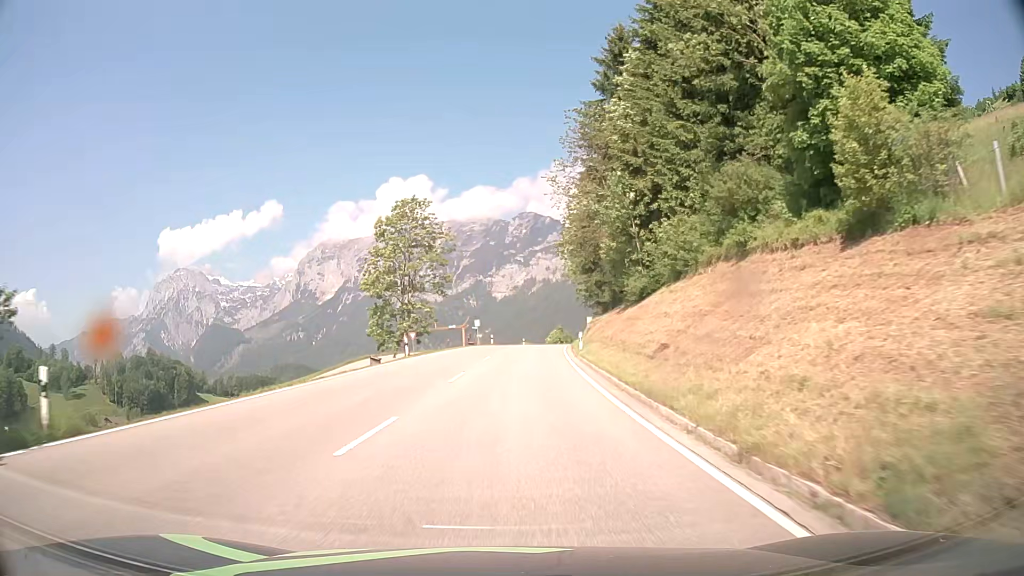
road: primary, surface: asphalt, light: Day
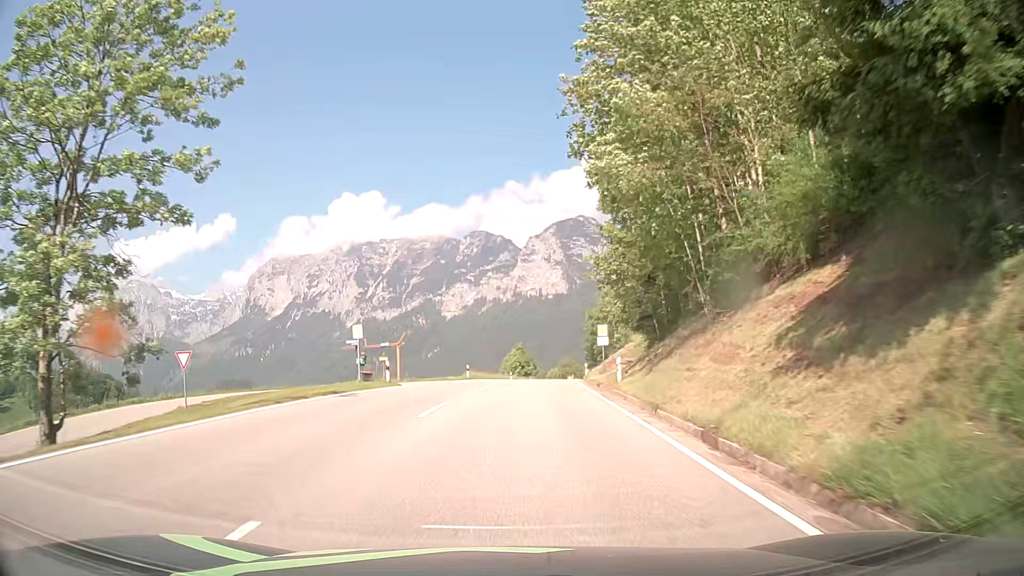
(+1.6, +42.5) m; +5°
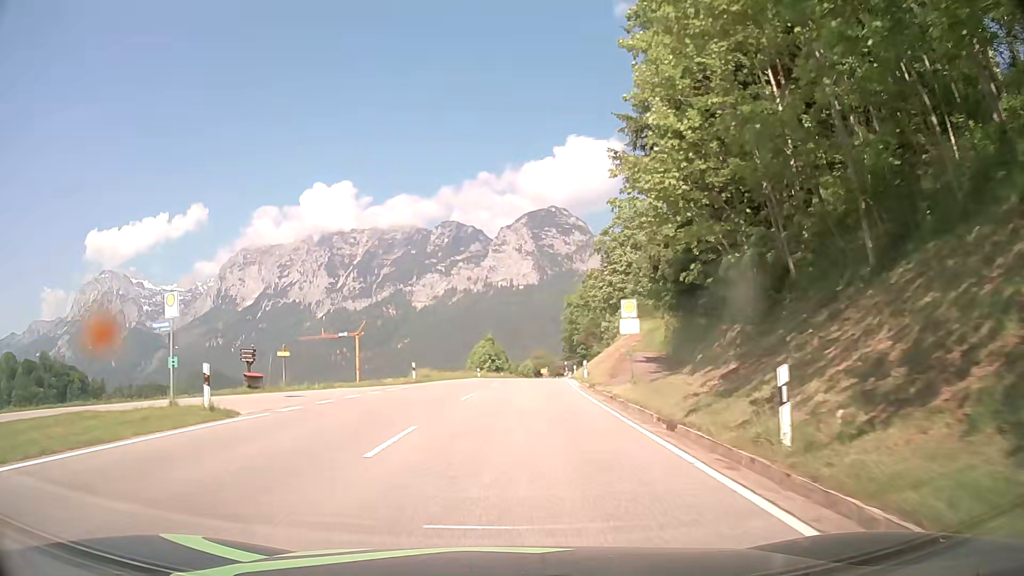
(+0.3, +16.5) m; +2°
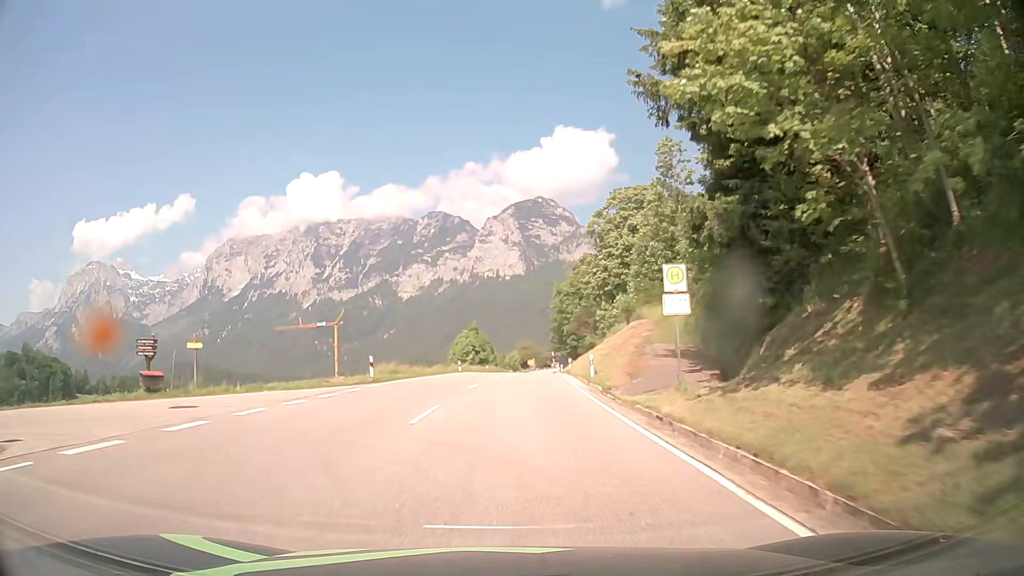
(0.0, +8.2) m; +1°
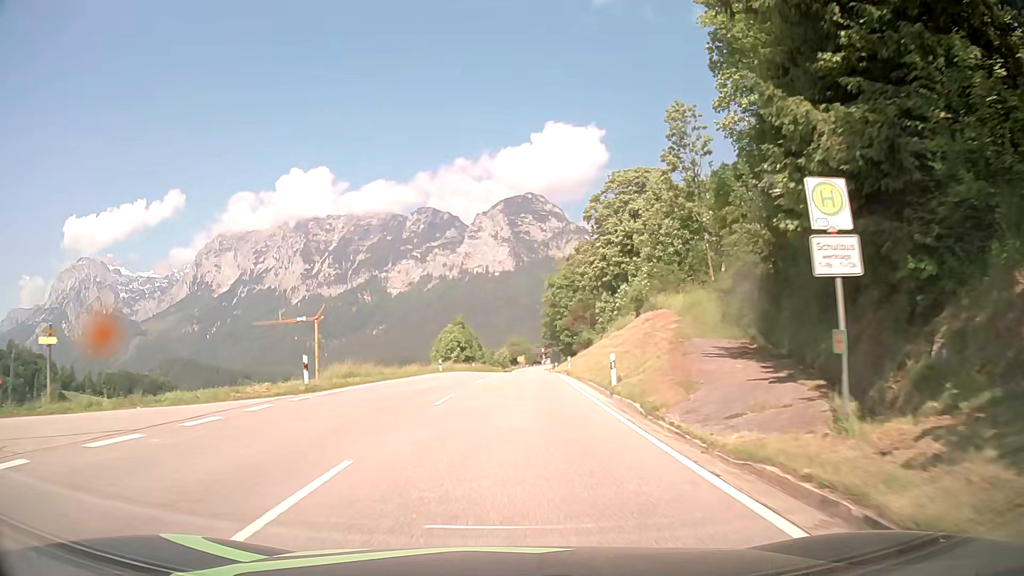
(+0.1, +8.3) m; +1°
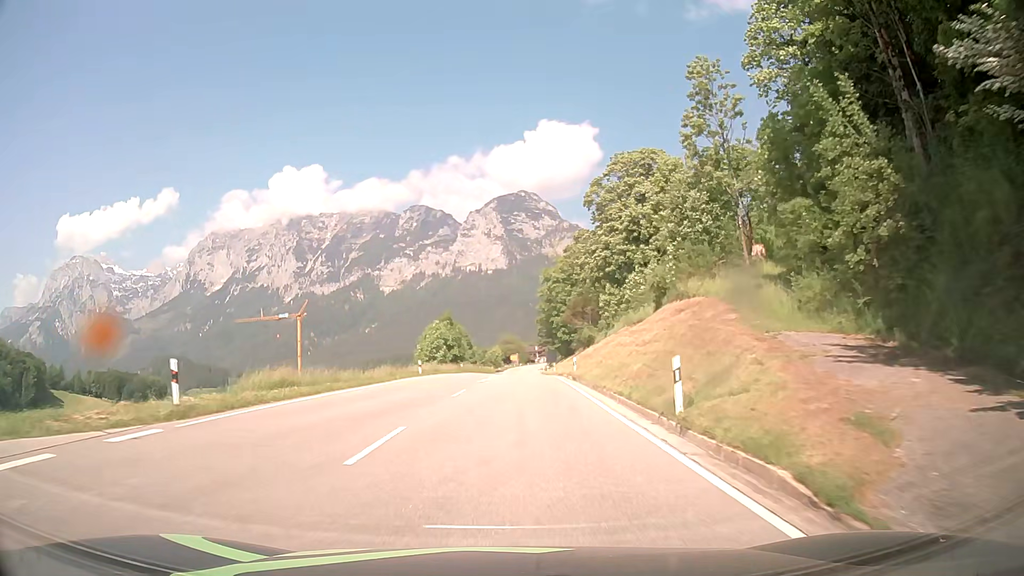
(+0.1, +8.4) m; 0°
